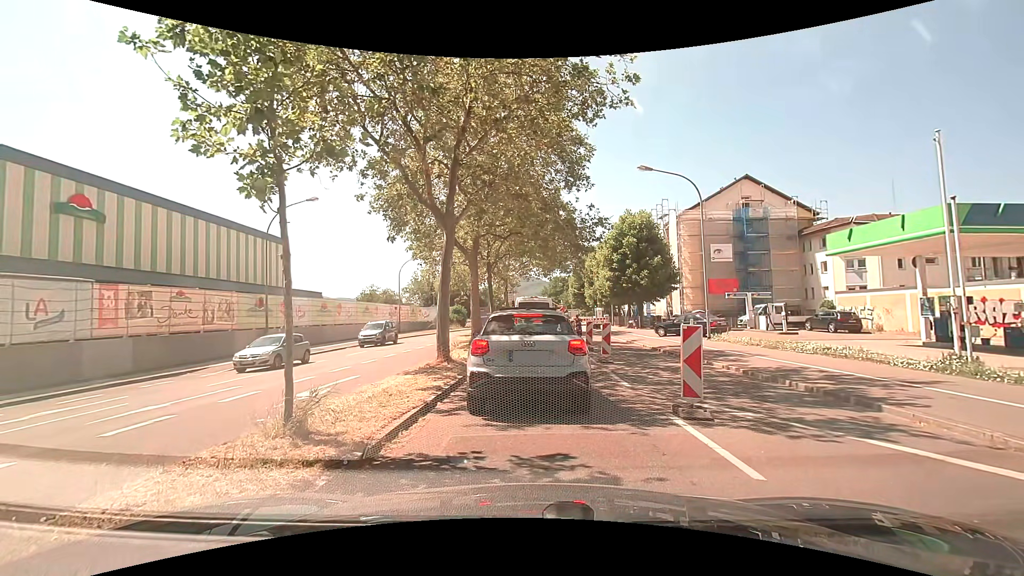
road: secondary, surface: asphalt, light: Day
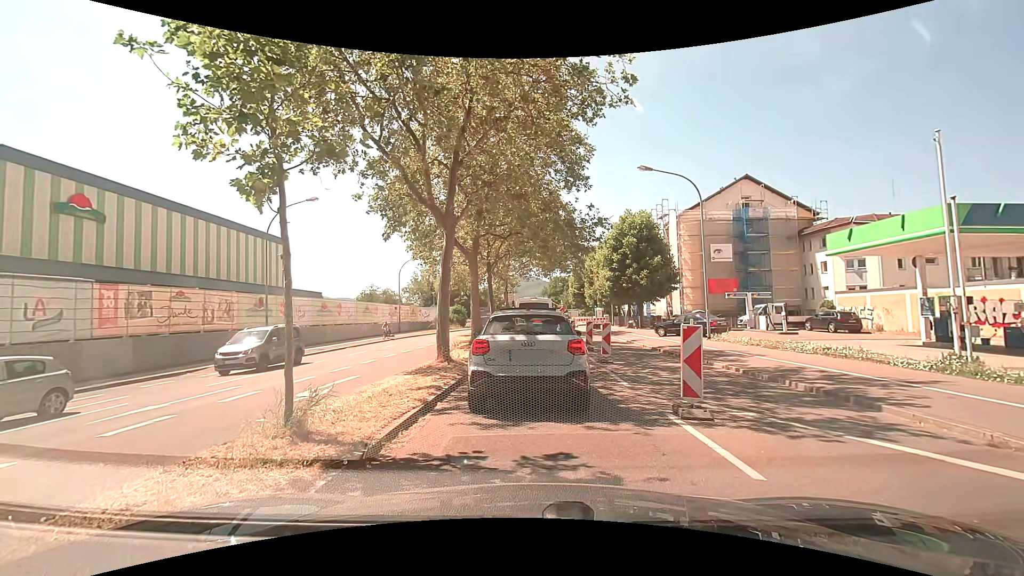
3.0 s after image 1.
(0.0, 0.0) m; 0°
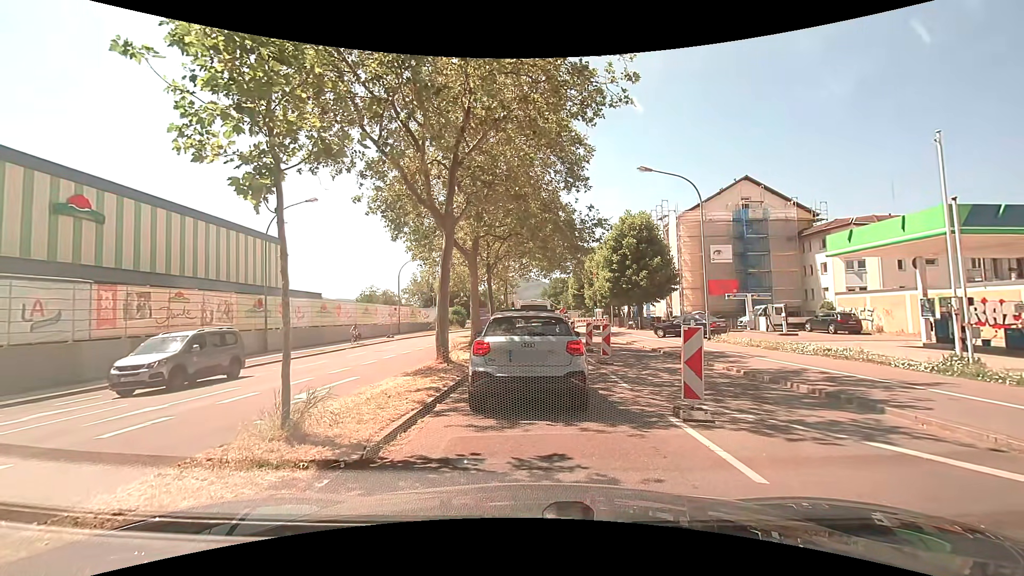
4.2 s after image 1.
(0.0, 0.0) m; 0°
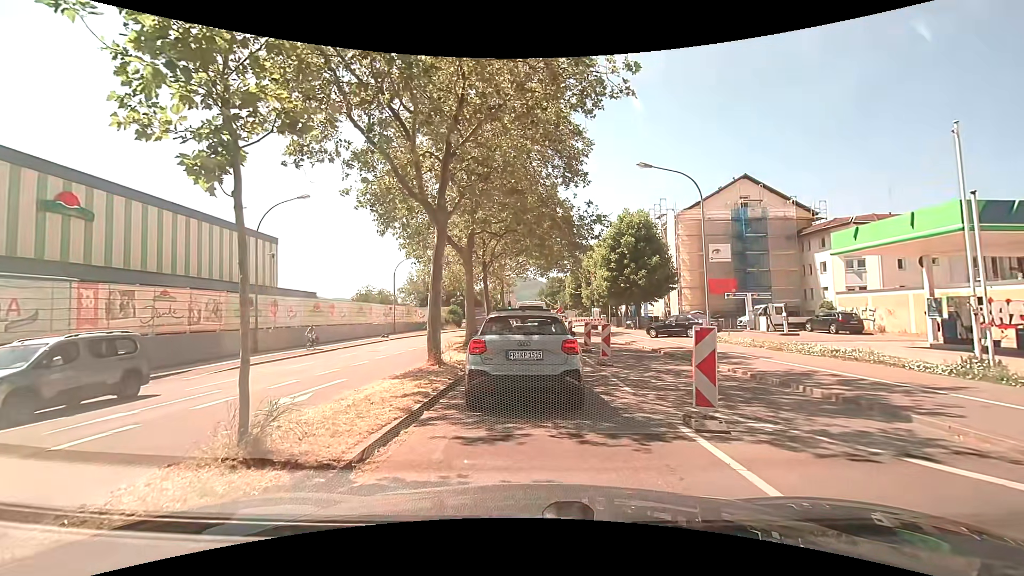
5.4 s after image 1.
(0.0, +0.7) m; 0°
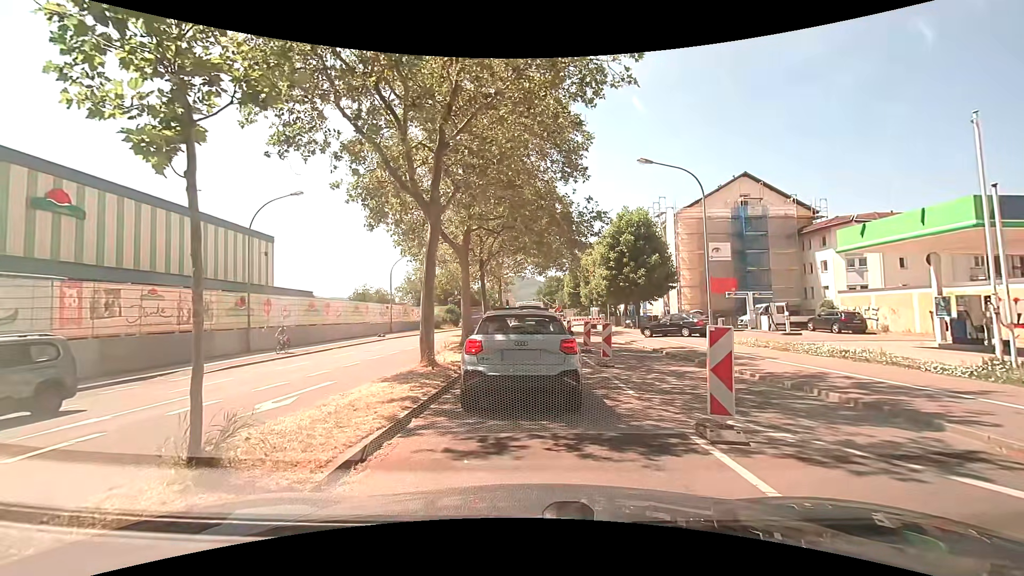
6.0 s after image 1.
(0.0, +0.6) m; 0°
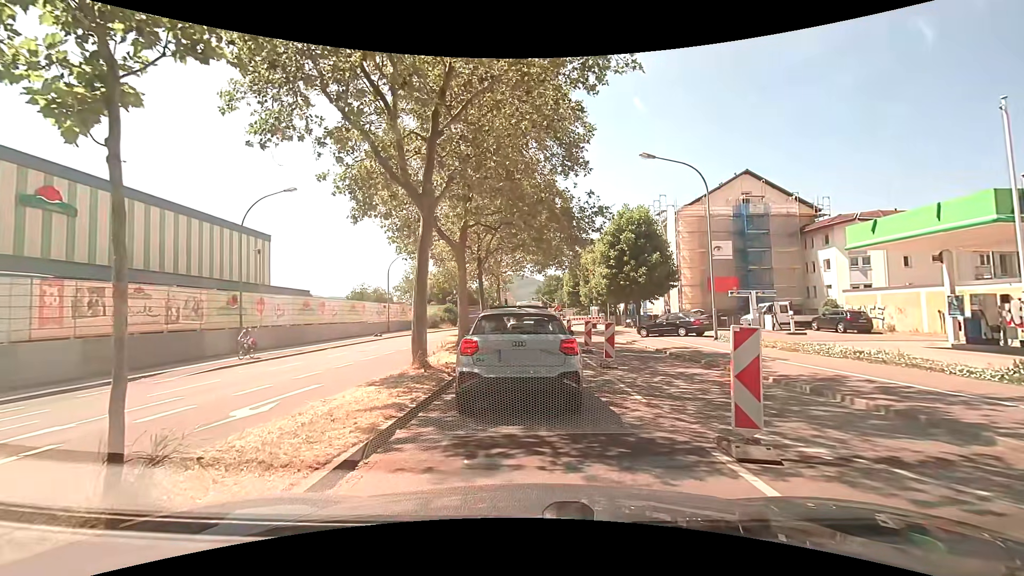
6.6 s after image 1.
(0.0, +0.8) m; 0°
